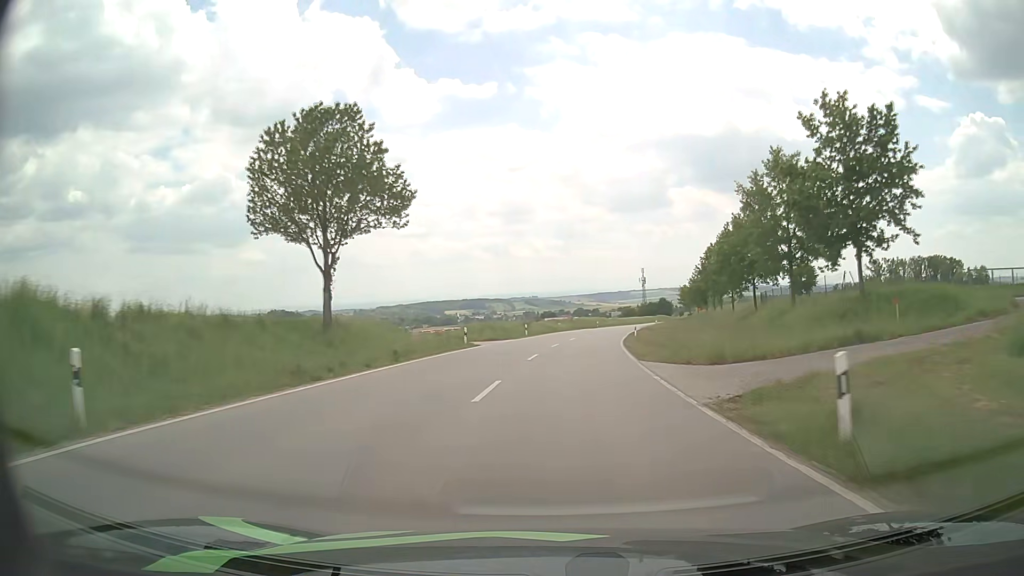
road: secondary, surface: asphalt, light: Day
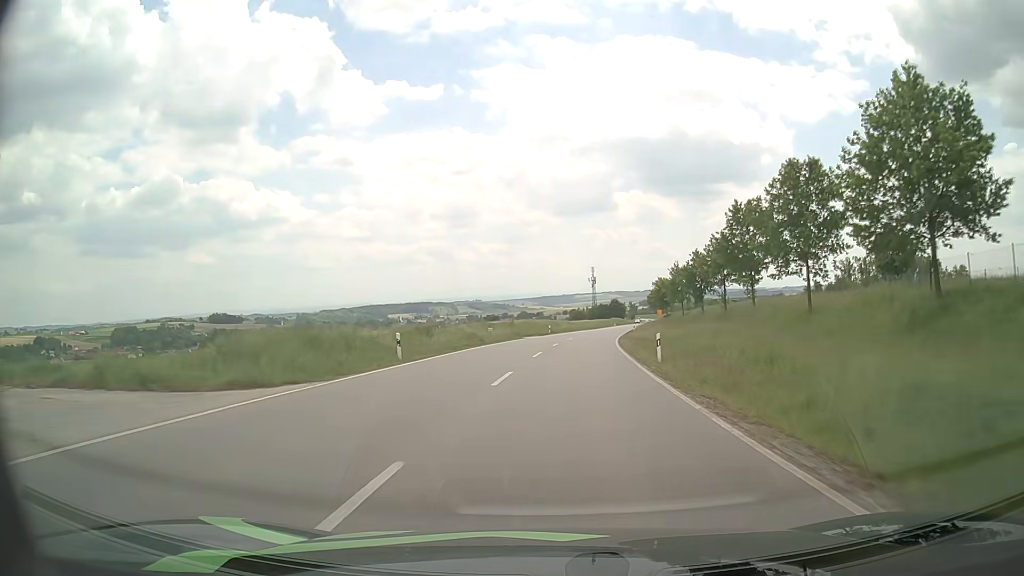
(+1.5, +32.8) m; +5°
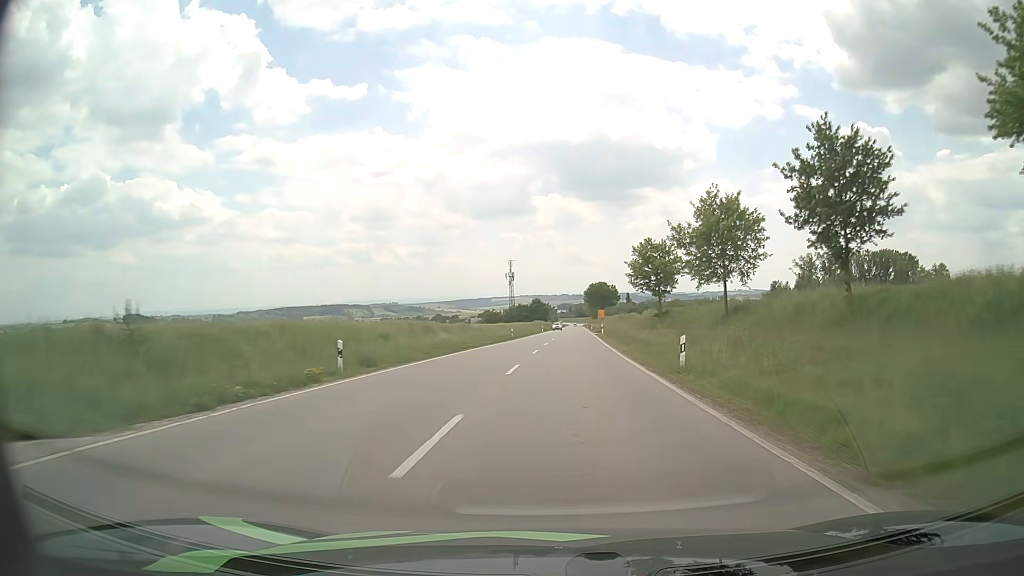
(+3.3, +56.5) m; +7°
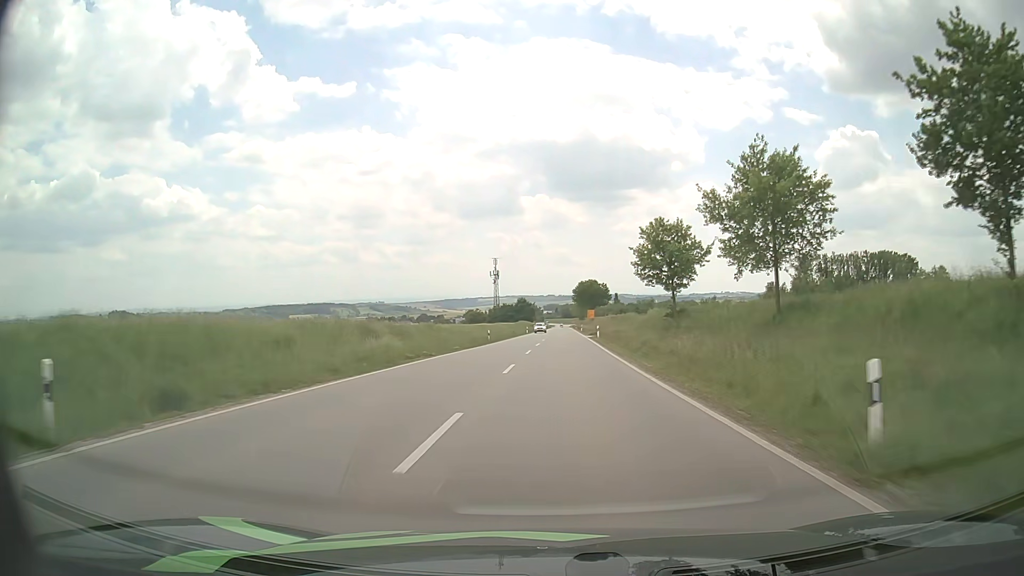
(+0.1, +11.7) m; +1°
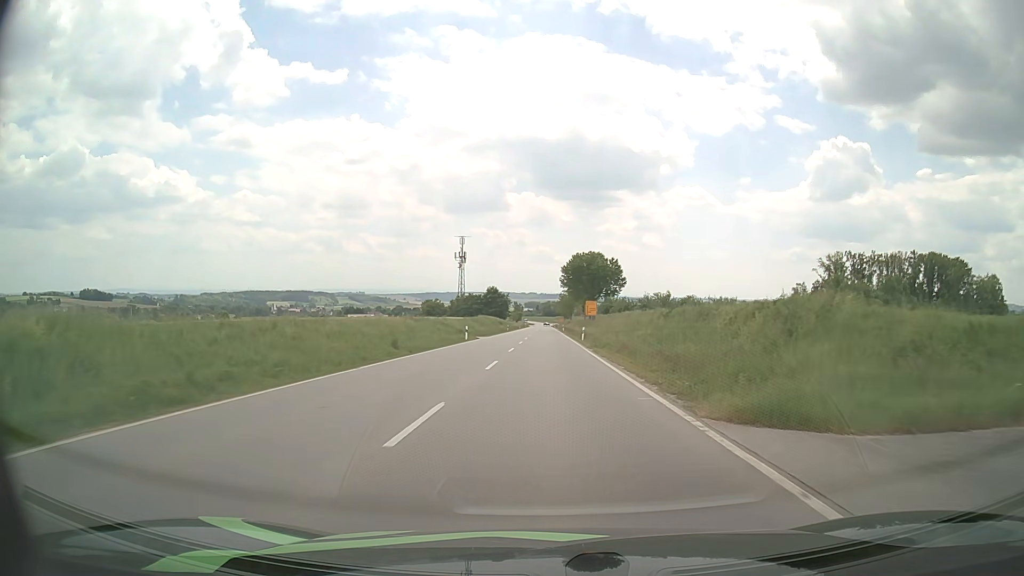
(+1.3, +58.9) m; +2°
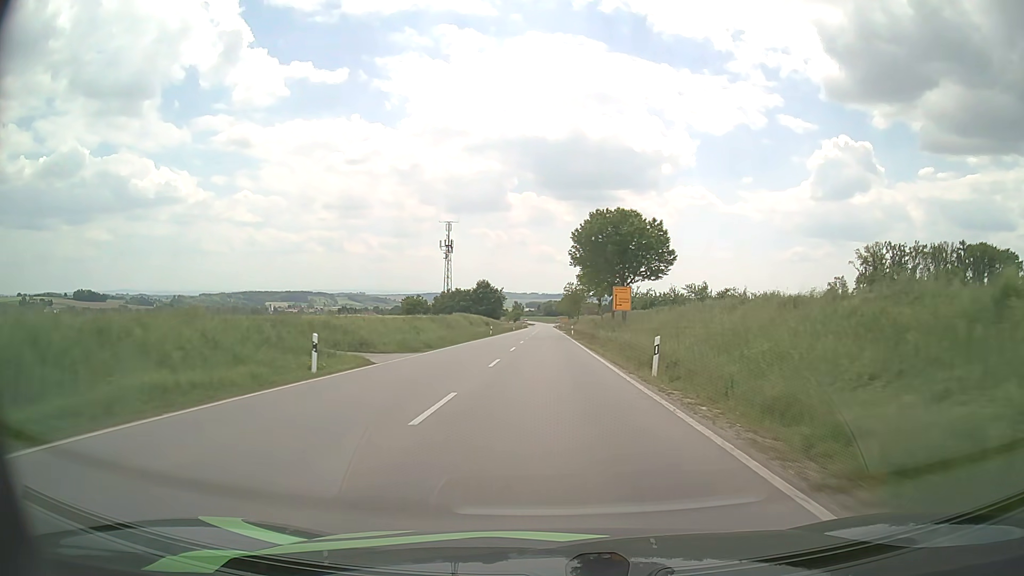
(0.0, +34.5) m; 0°
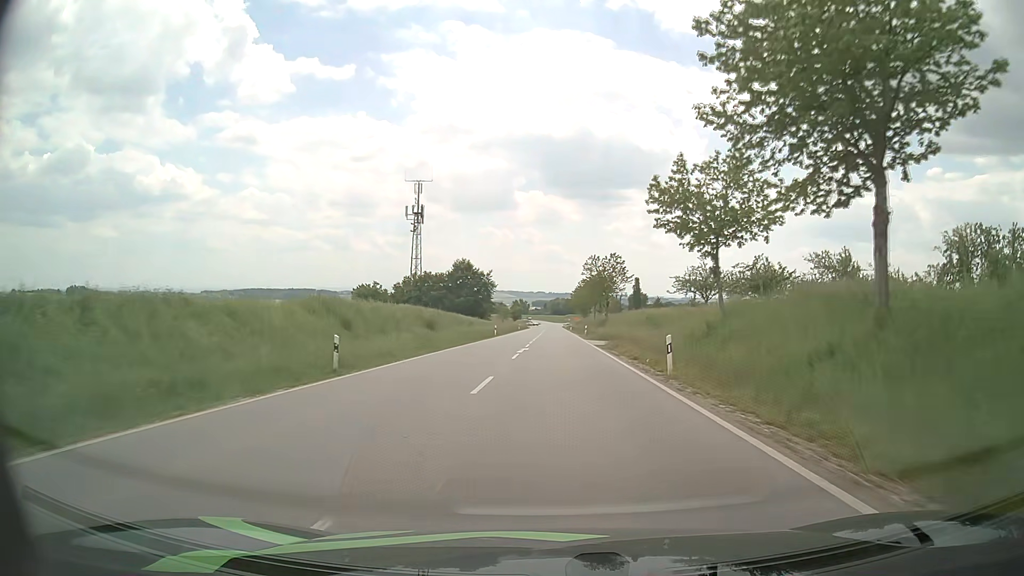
(-0.3, +56.1) m; -1°
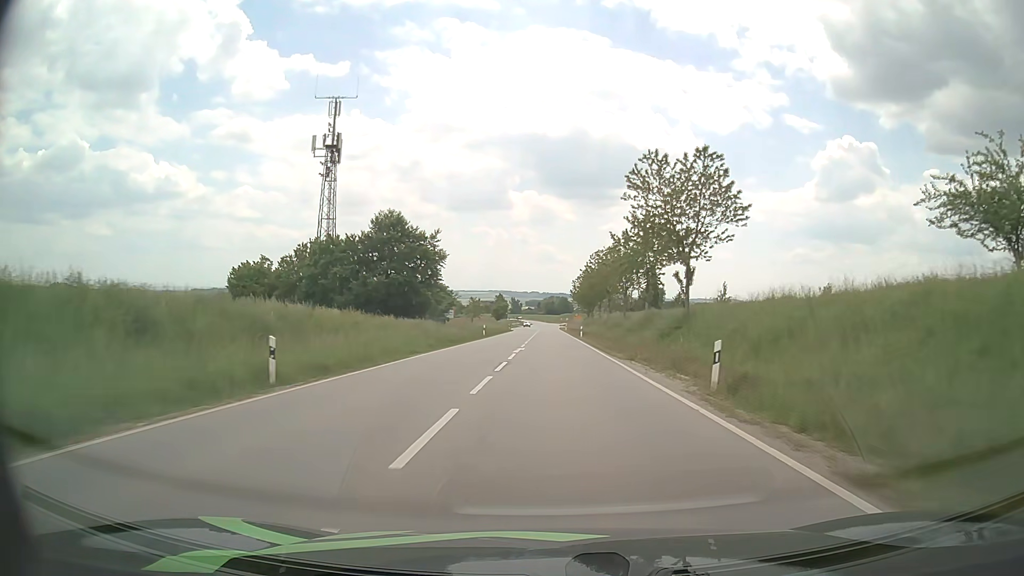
(+0.4, +54.5) m; +1°
(0, +10) (0, +20) (0, +30) (0, +40) (0, +50) (0, +60) (0, +70) (0, +80) (0, +90) (+1, +100) m
